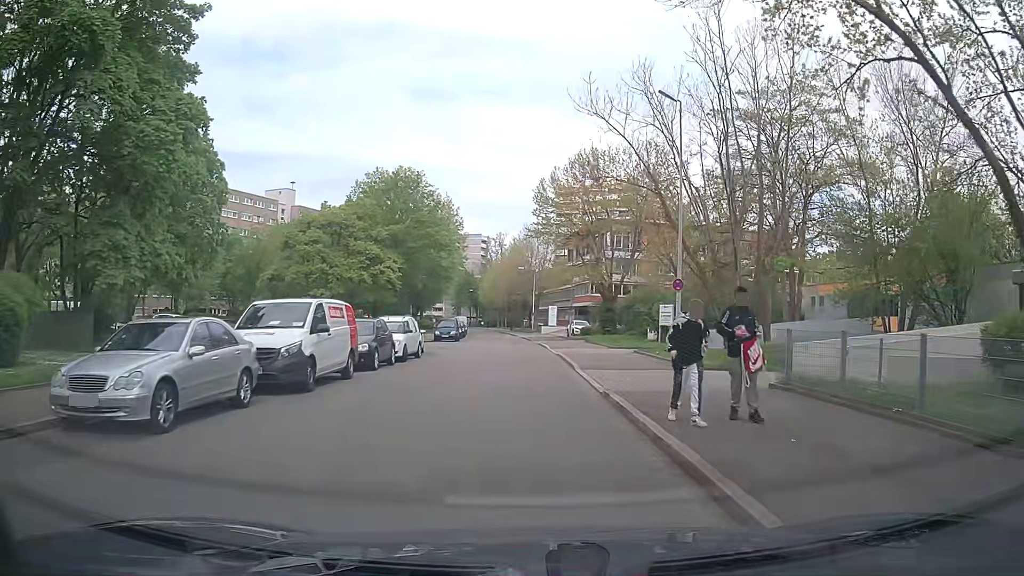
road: residential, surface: asphalt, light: Day
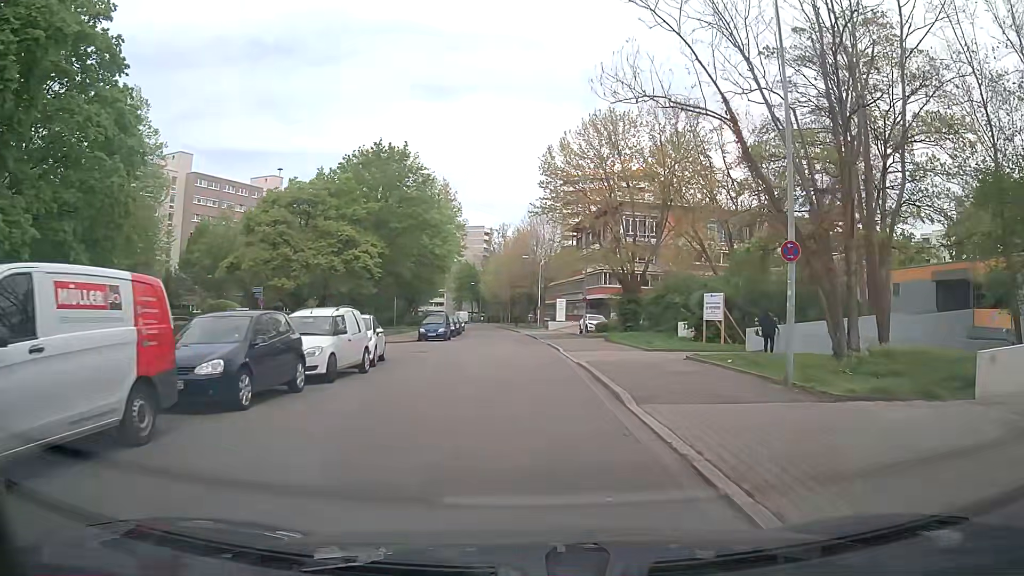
(-0.1, +9.5) m; 0°
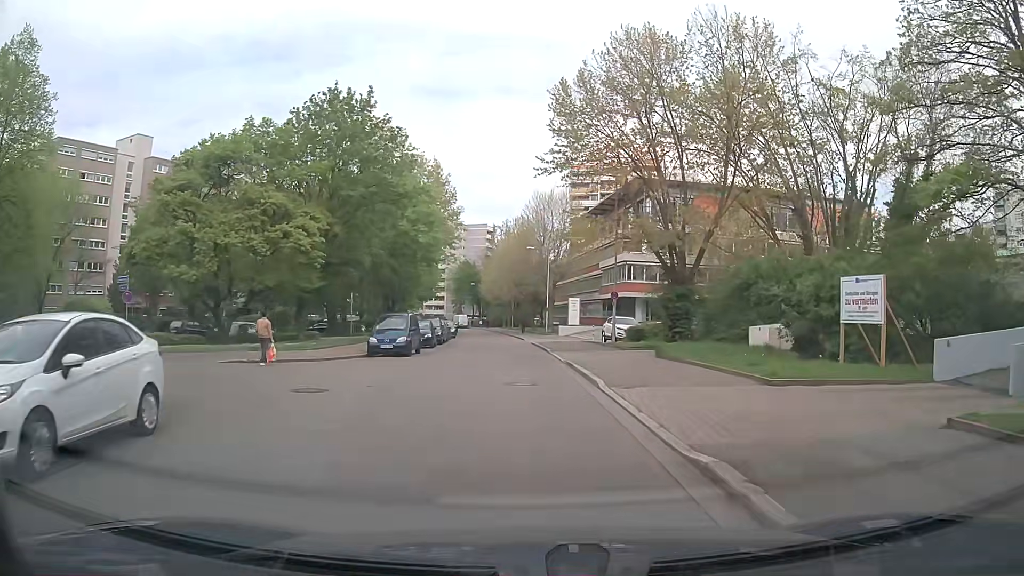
(-0.1, +14.2) m; -1°
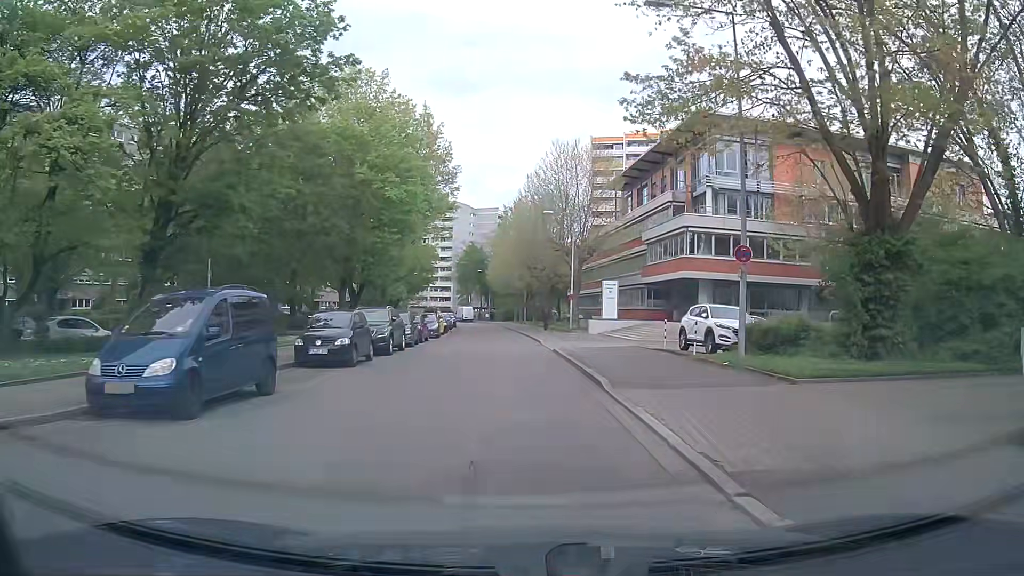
(-0.2, +18.9) m; -1°
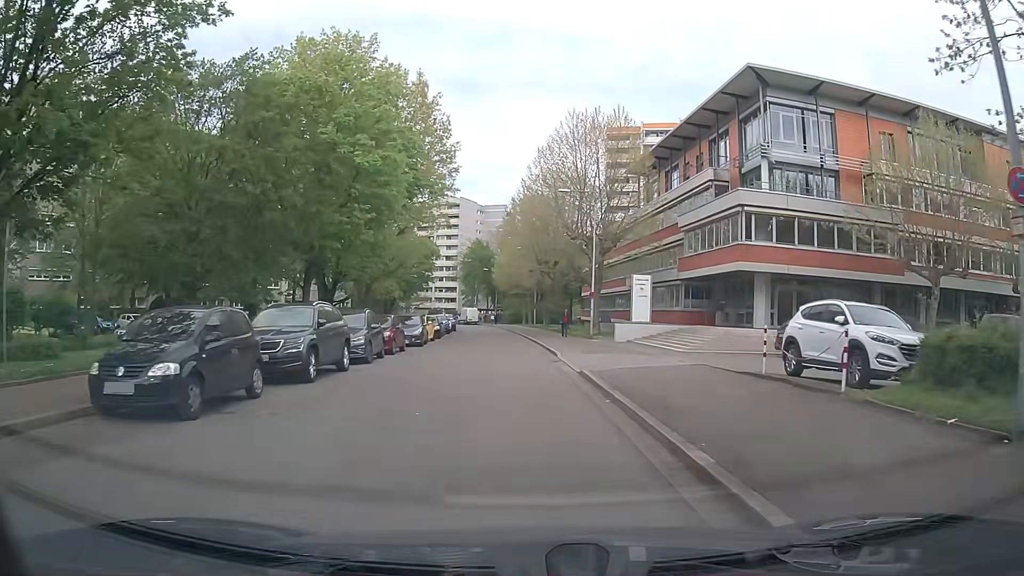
(-0.1, +9.4) m; 0°
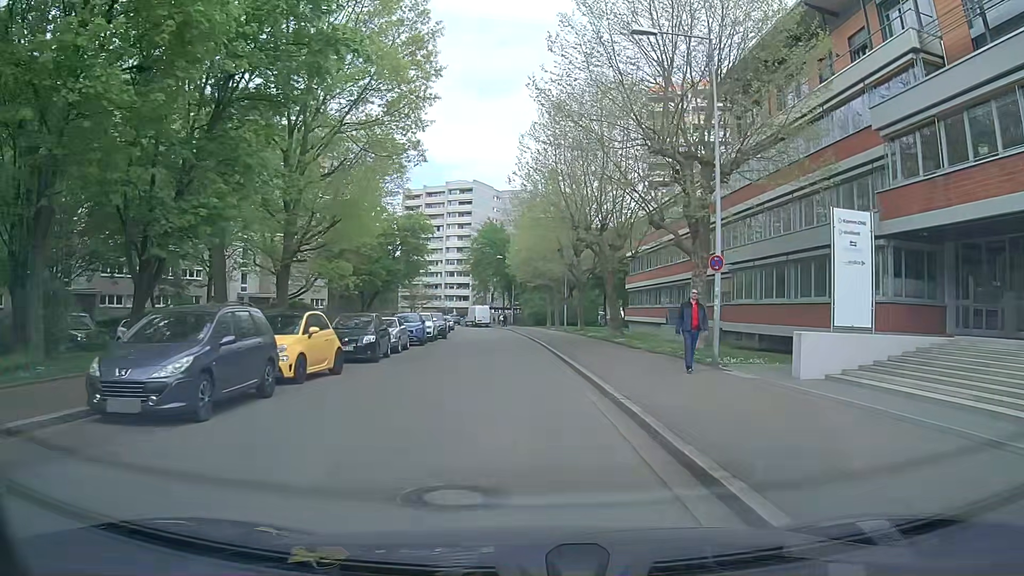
(-0.7, +23.0) m; -3°
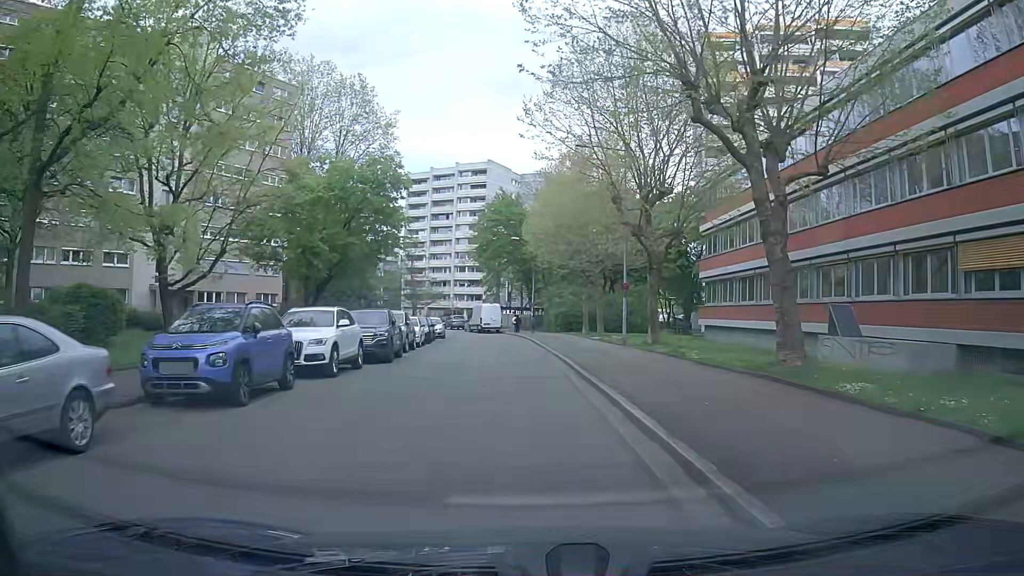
(-0.4, +22.6) m; -1°
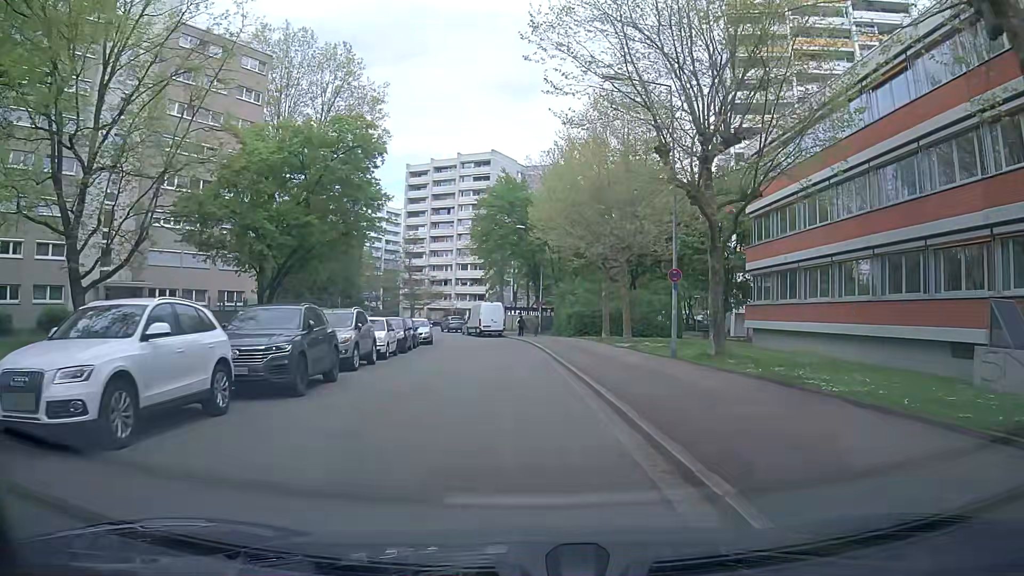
(-0.2, +8.9) m; -2°
(0, +10) (0, +20) (-1, +30) (-2, +40) (-4, +50) (-7, +59) (-9, +69) (-12, +79) (-16, +88) (-21, +96) m
